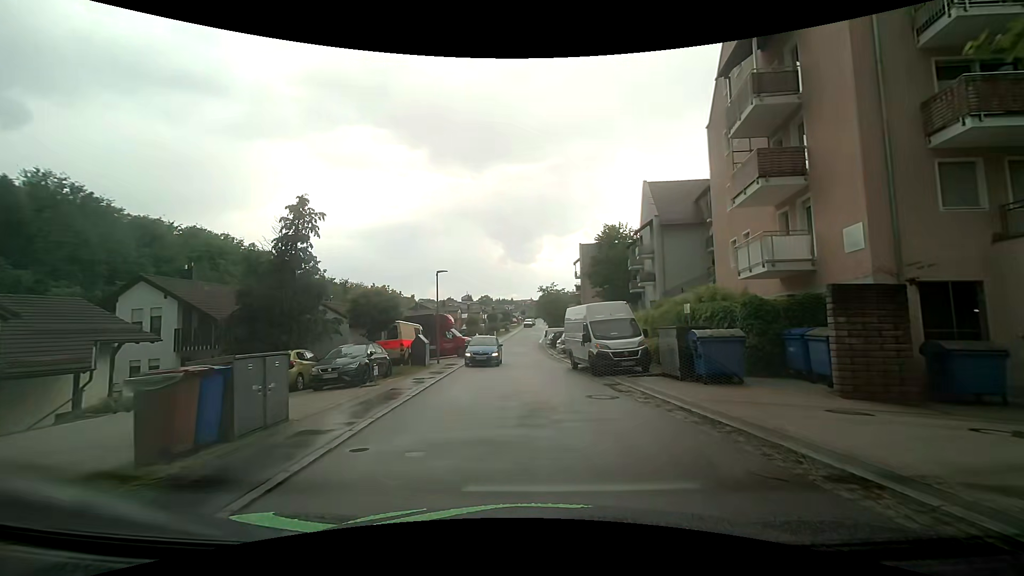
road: residential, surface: asphalt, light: Day
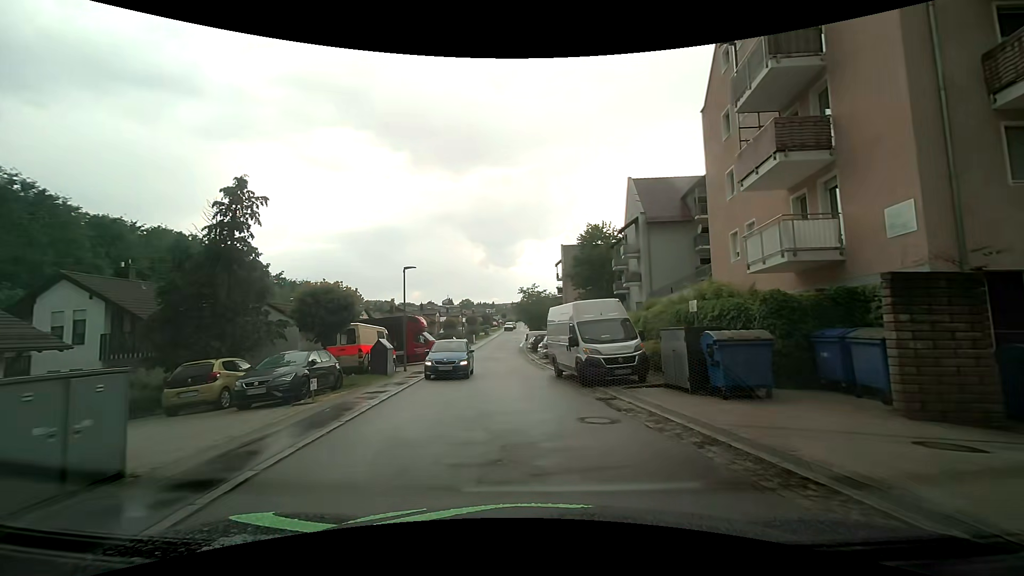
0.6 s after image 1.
(0.0, +2.9) m; +2°
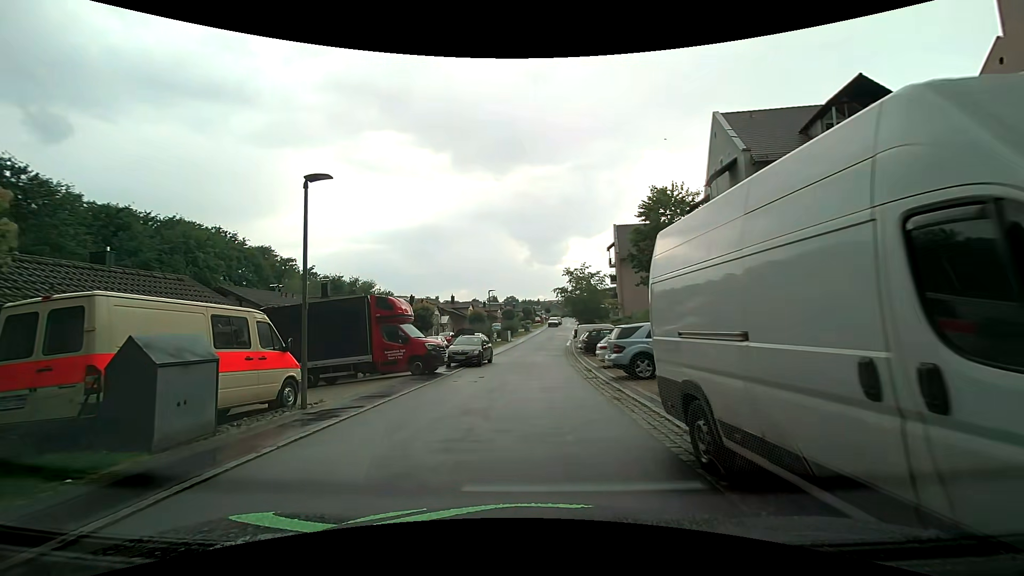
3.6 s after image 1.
(-0.3, +13.9) m; -6°
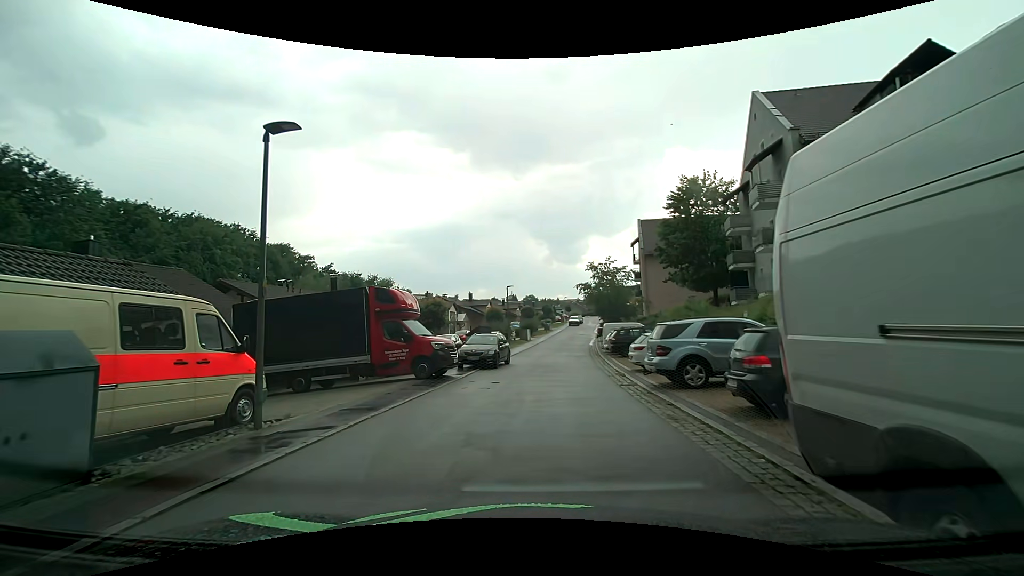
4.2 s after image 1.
(-0.1, +2.7) m; -2°
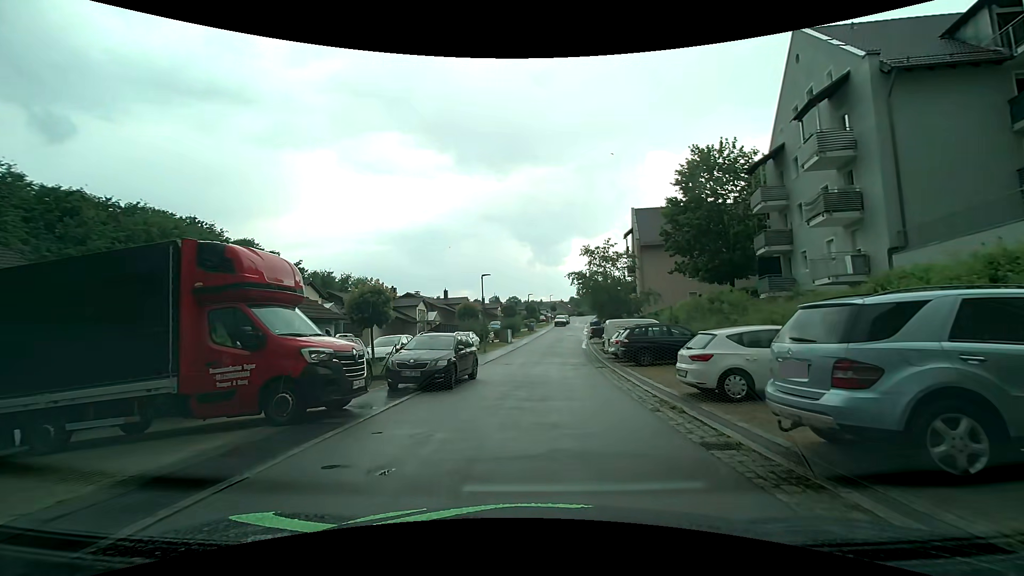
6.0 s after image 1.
(0.0, +8.3) m; +2°
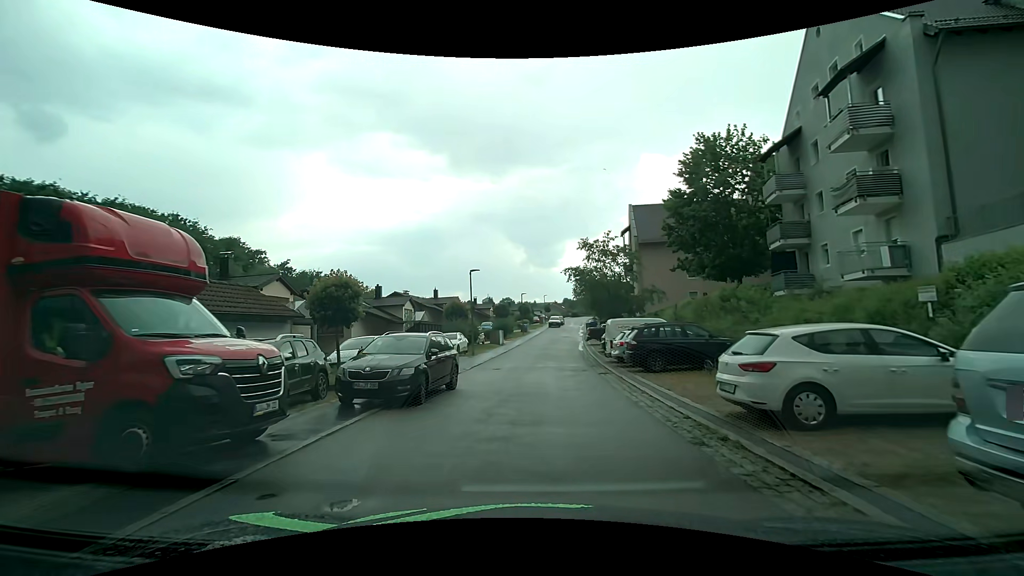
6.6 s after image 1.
(0.0, +2.8) m; 0°
